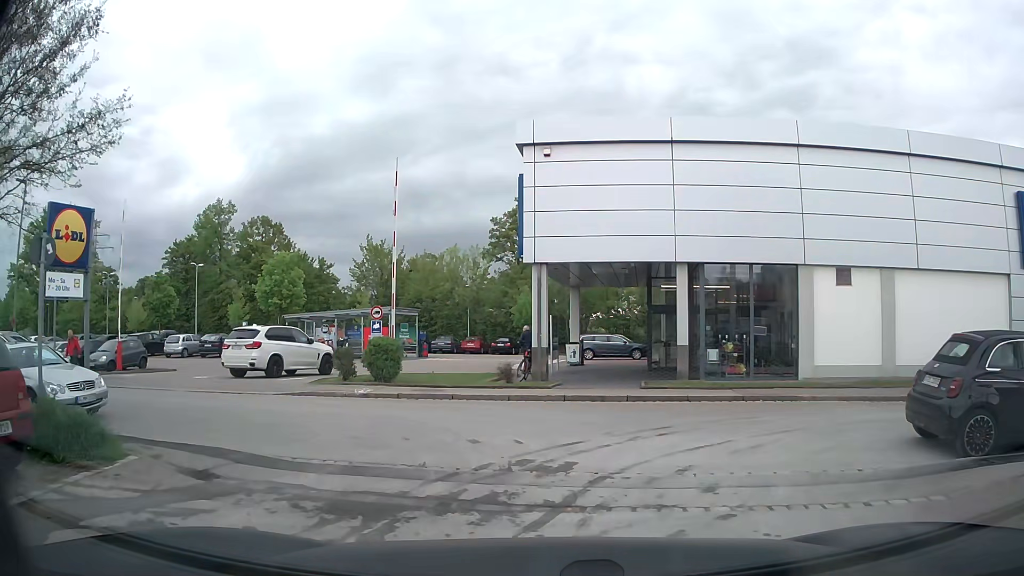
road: service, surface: asphalt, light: Day
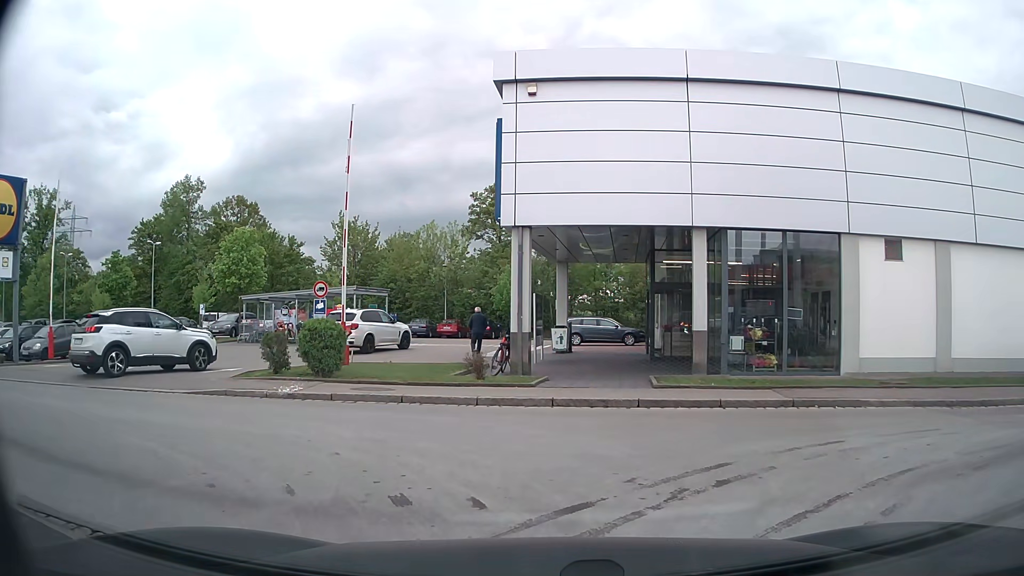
(0.0, +3.8) m; 0°
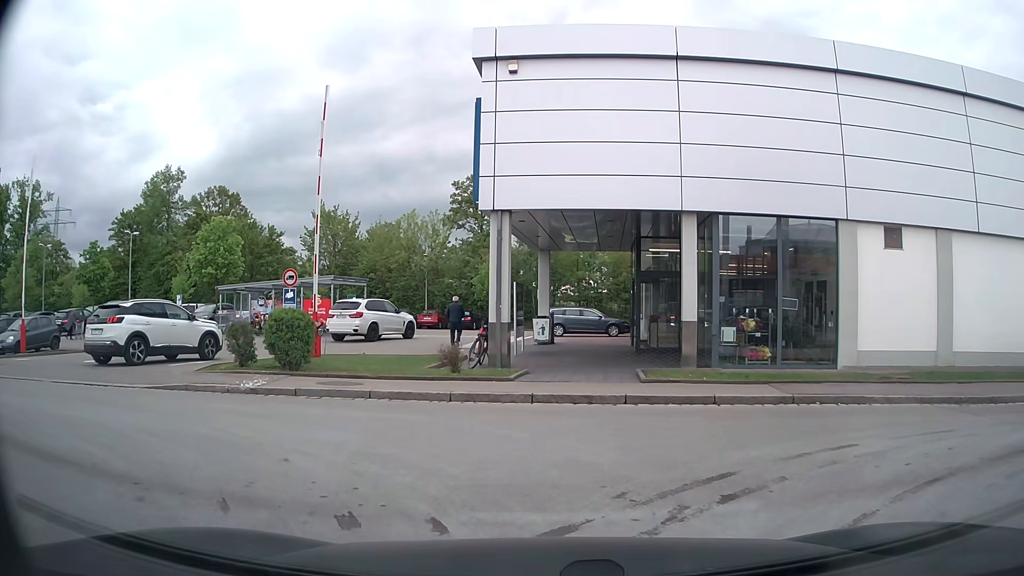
(0.0, +0.8) m; +2°
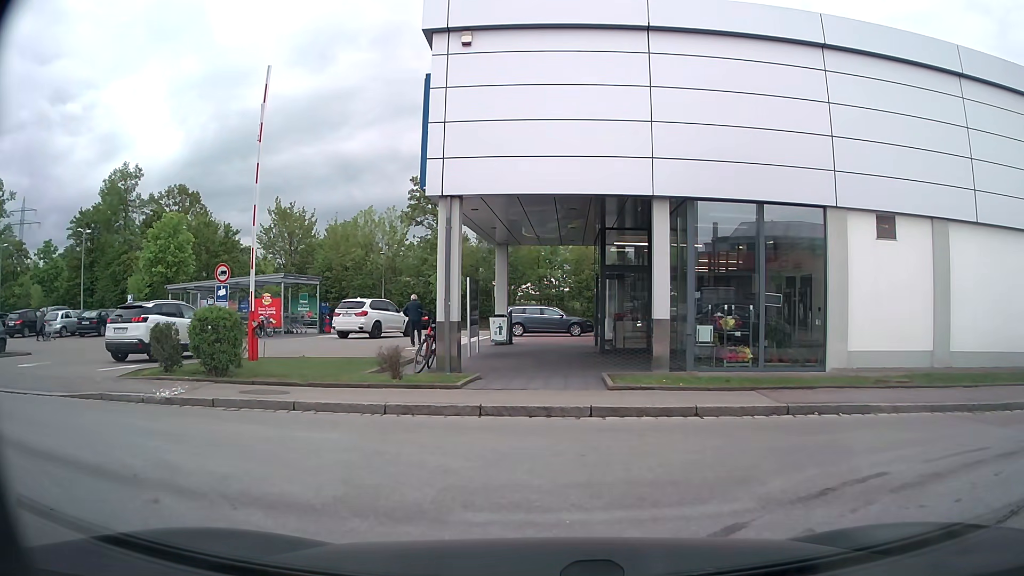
(+0.1, +1.5) m; +2°
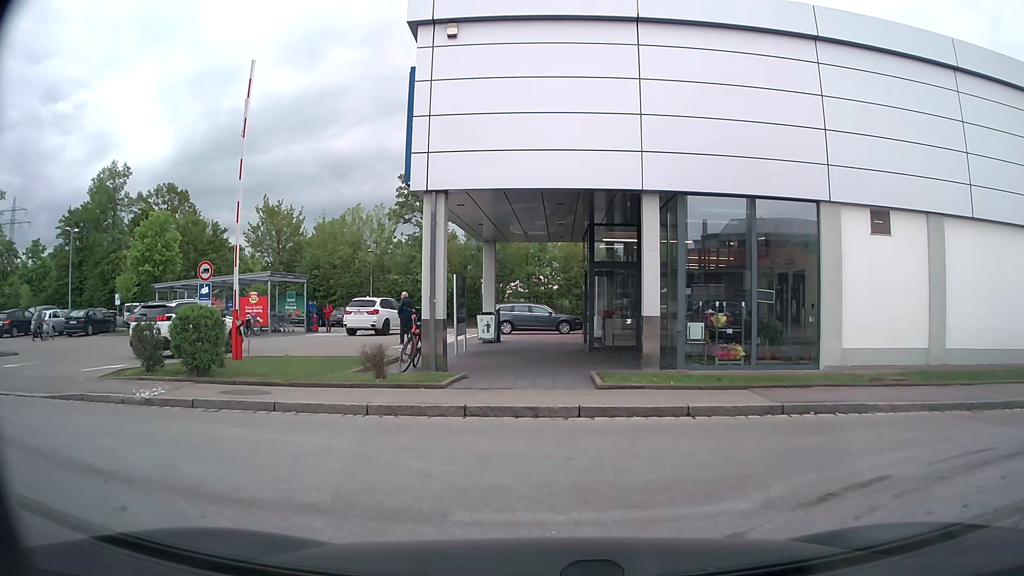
(0.0, +0.2) m; 0°
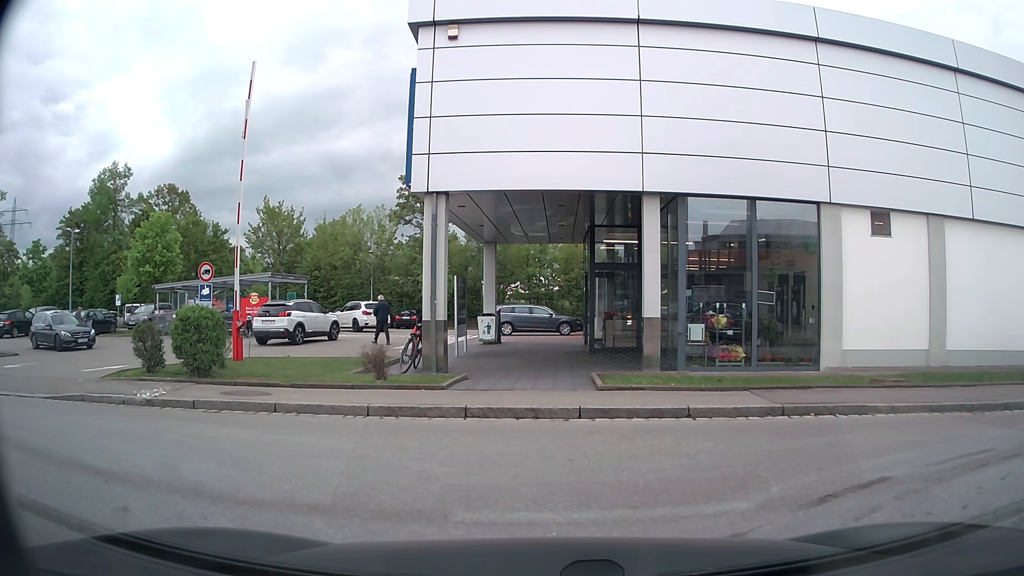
(0.0, +0.1) m; 0°
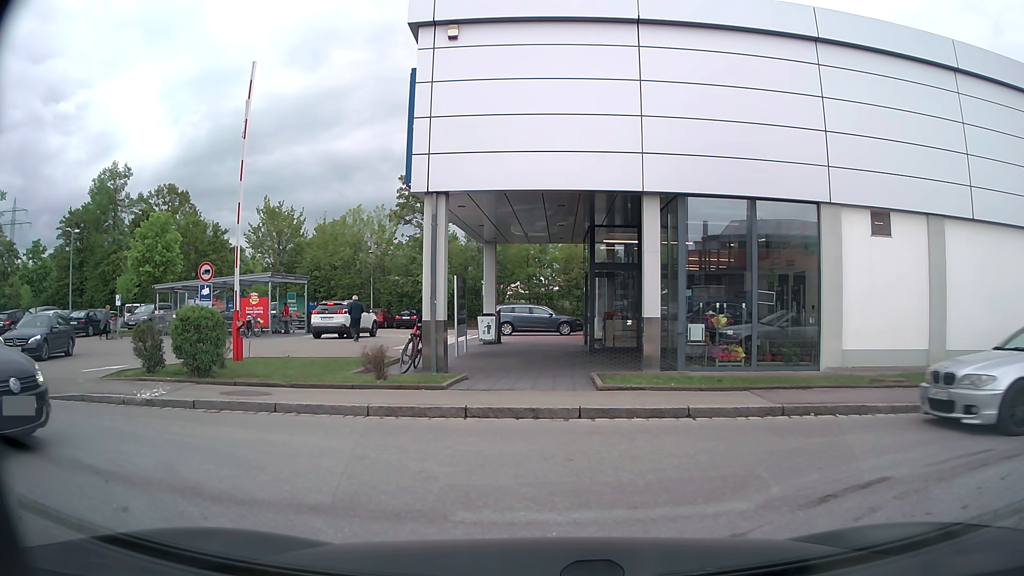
(0.0, 0.0) m; 0°
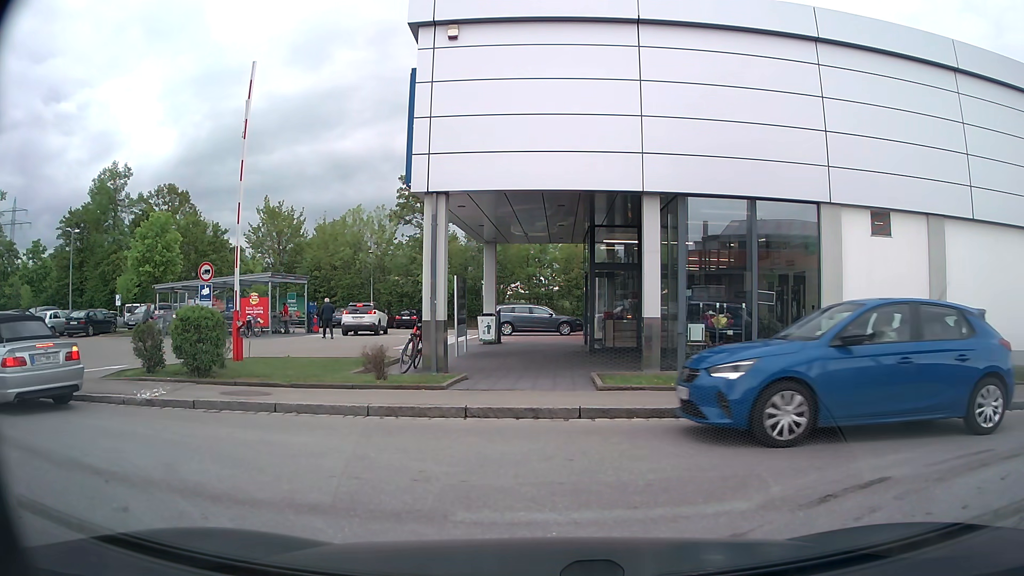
(0.0, 0.0) m; 0°
